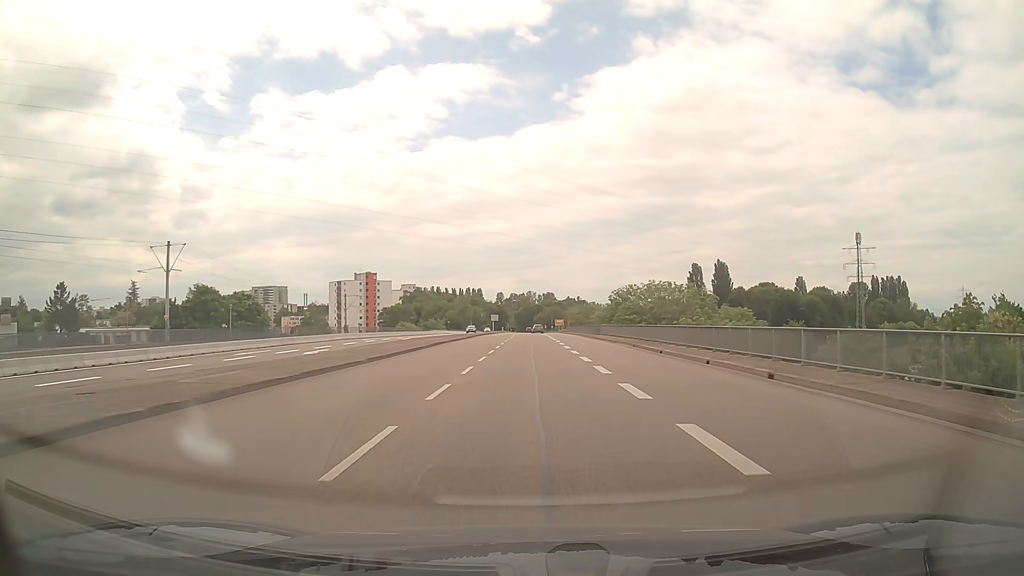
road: secondary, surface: asphalt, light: Day
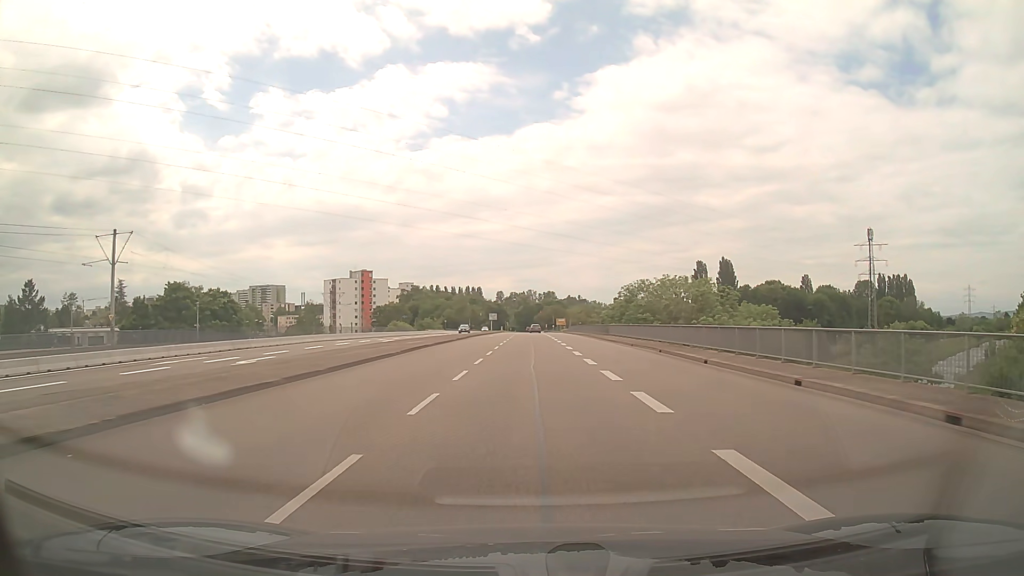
(0.0, +7.7) m; 0°
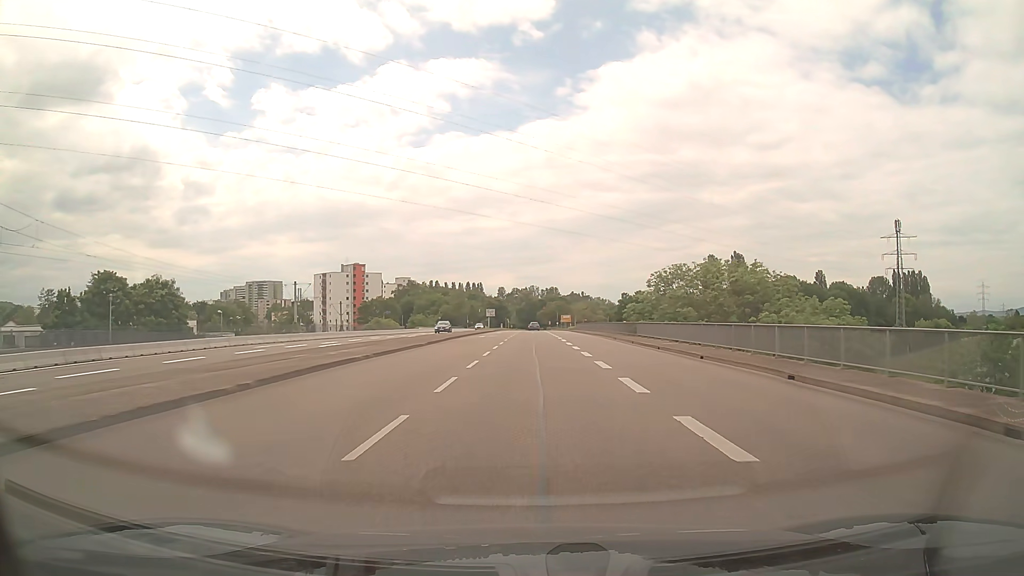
(-0.1, +15.4) m; 0°
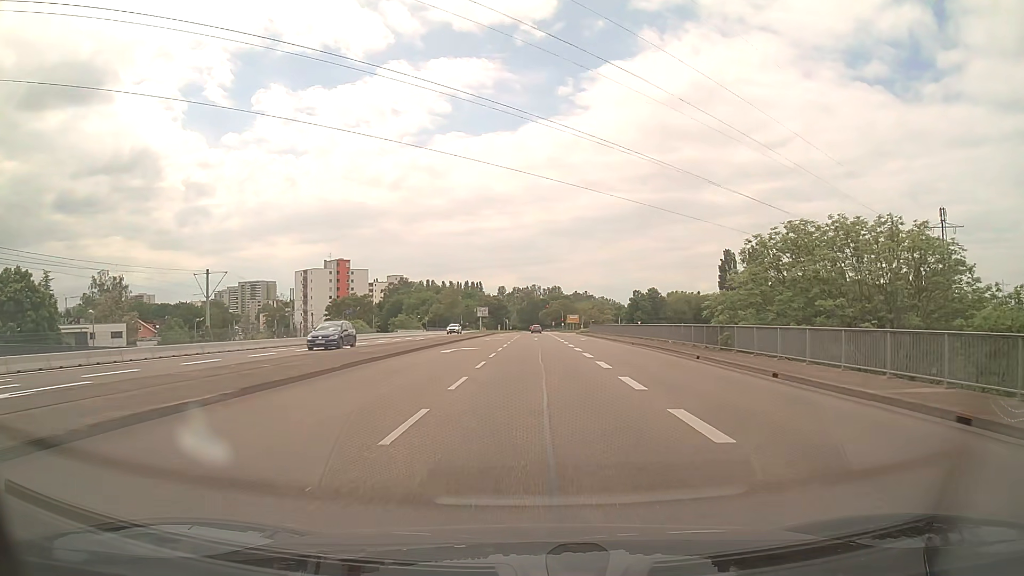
(0.0, +22.9) m; 0°
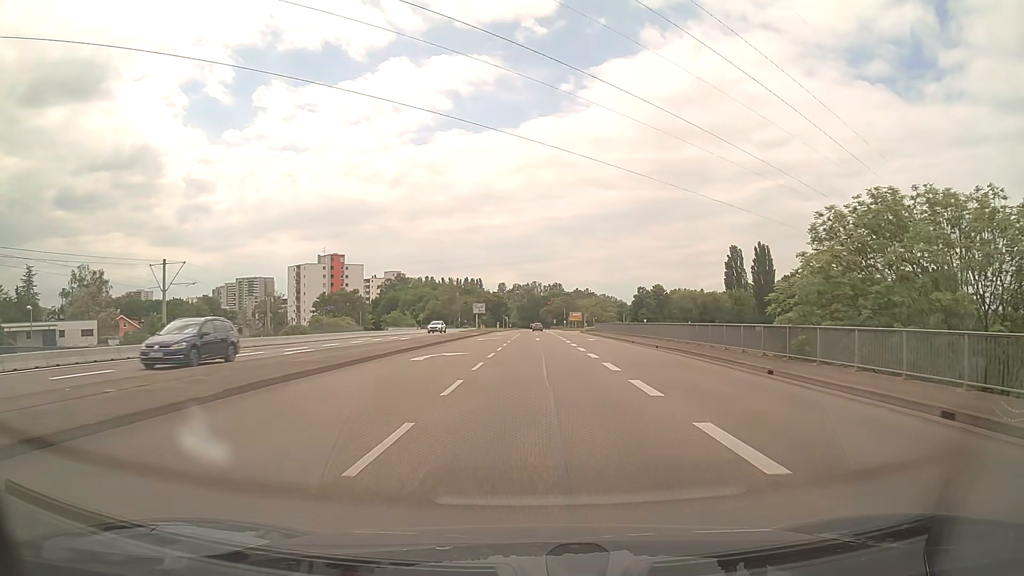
(0.0, +7.5) m; 0°
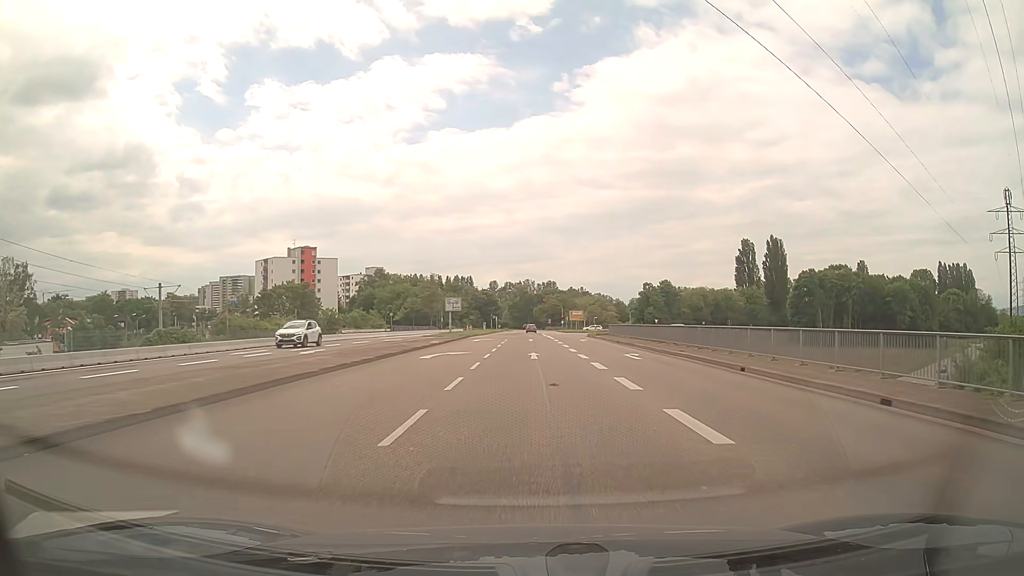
(0.0, +22.2) m; +1°
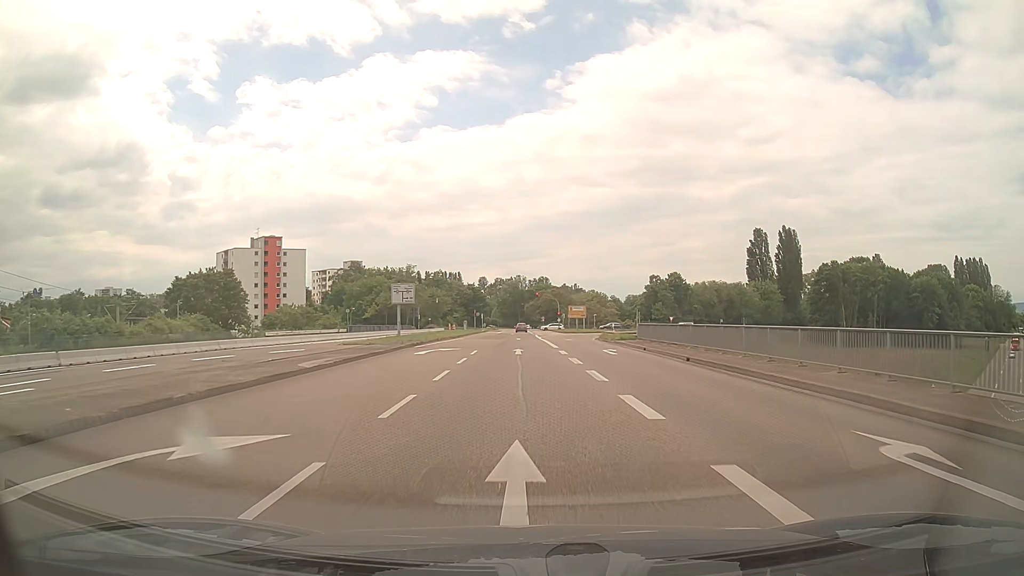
(+0.2, +21.9) m; +1°
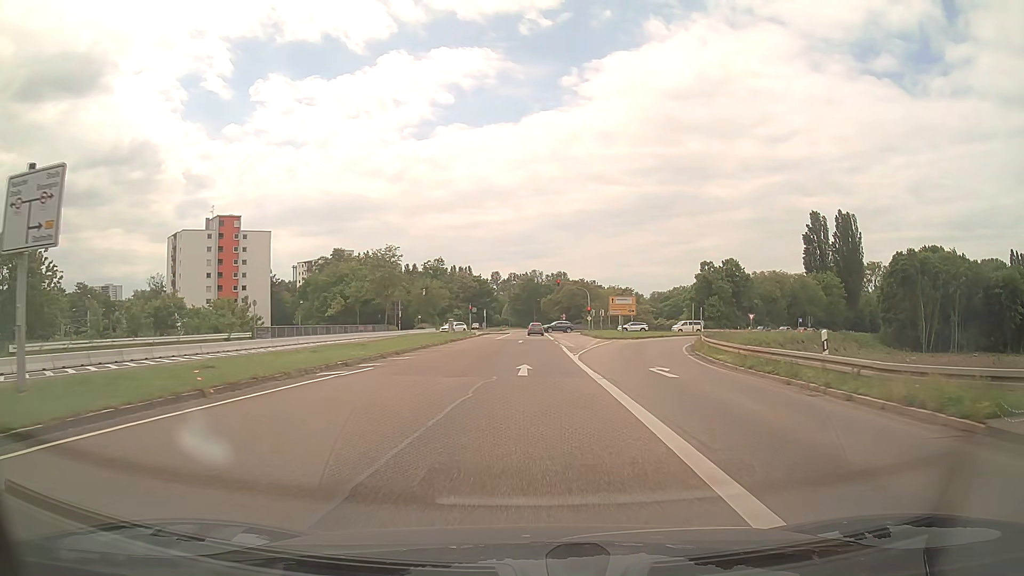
(-0.2, +34.7) m; -1°
